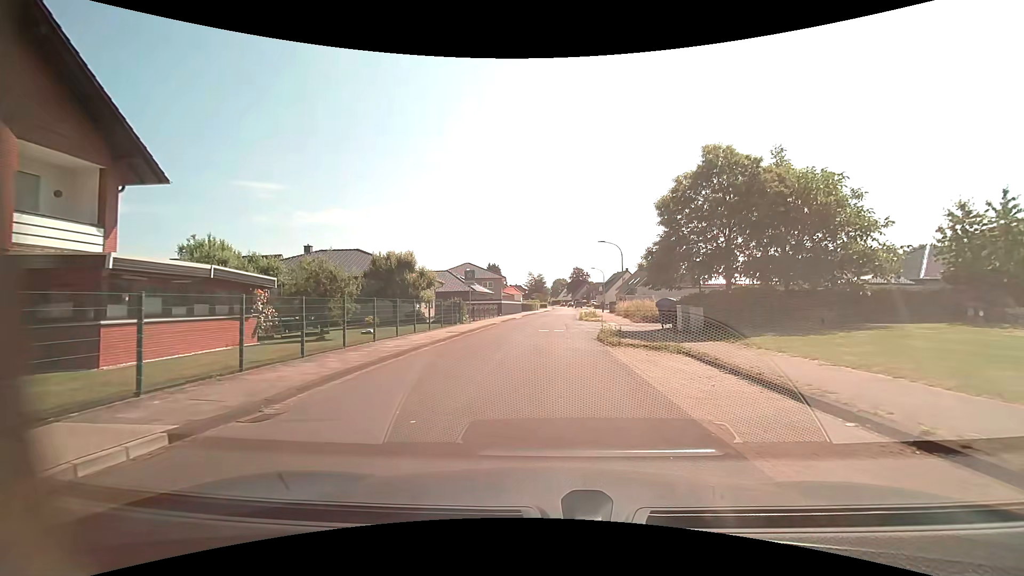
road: residential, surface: asphalt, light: Day
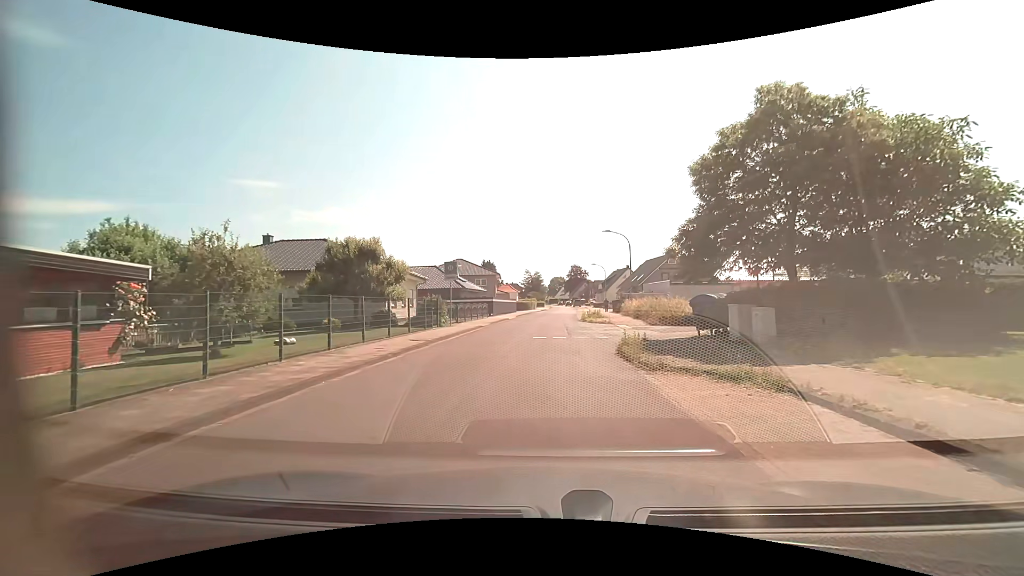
(0.0, +6.0) m; +1°
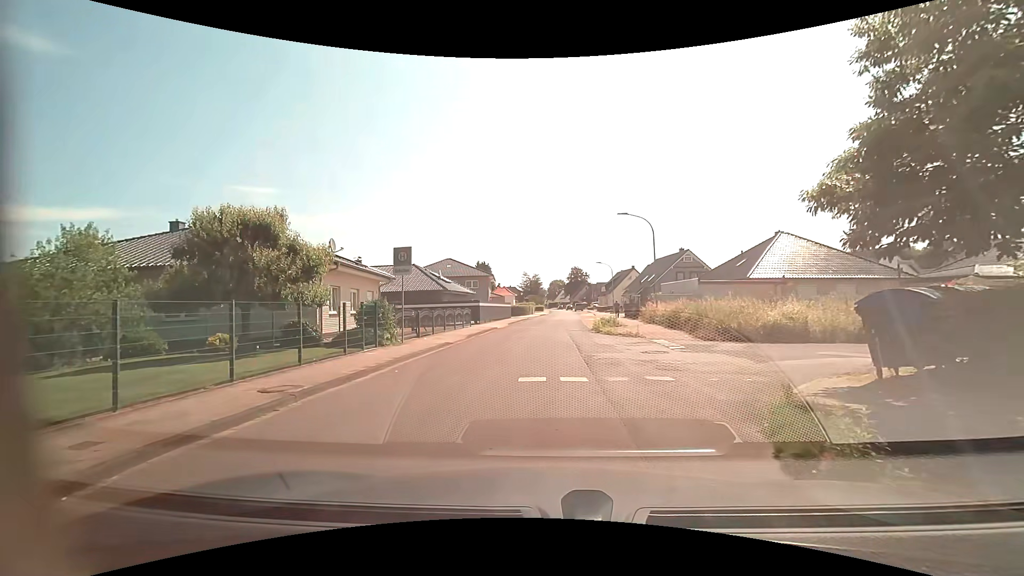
(0.0, +9.4) m; 0°
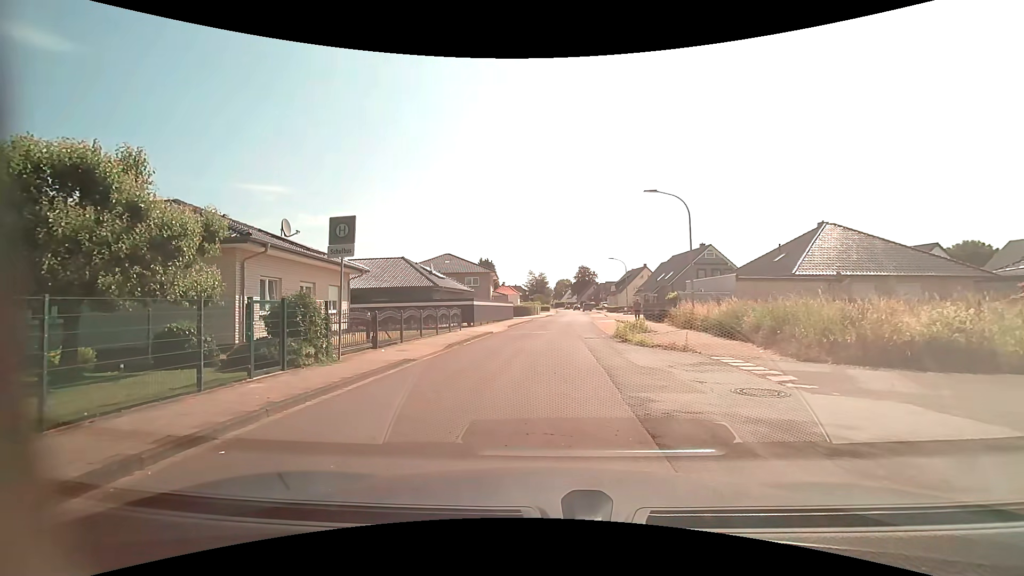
(-0.1, +6.2) m; -3°
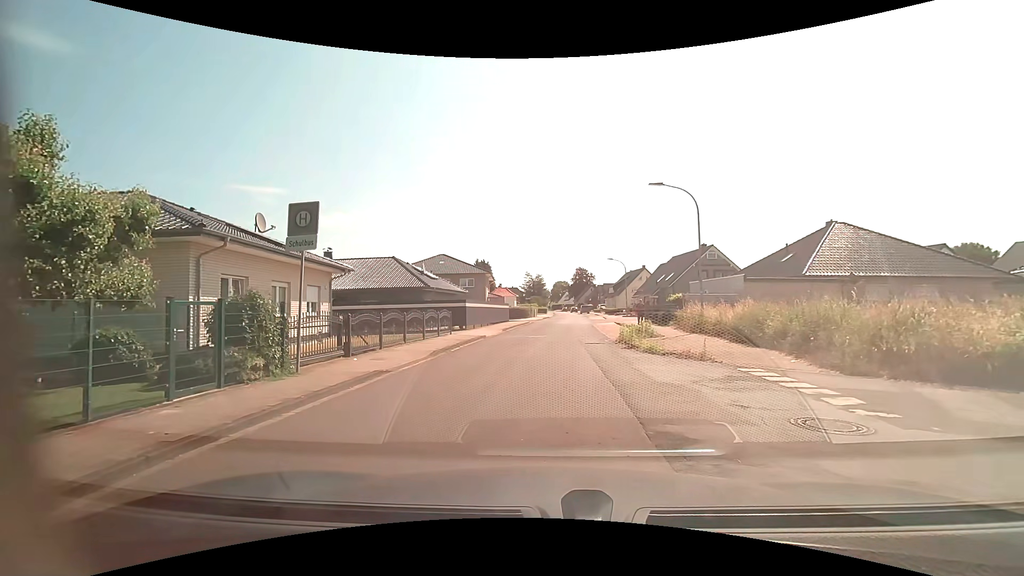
(+0.1, +2.0) m; +1°
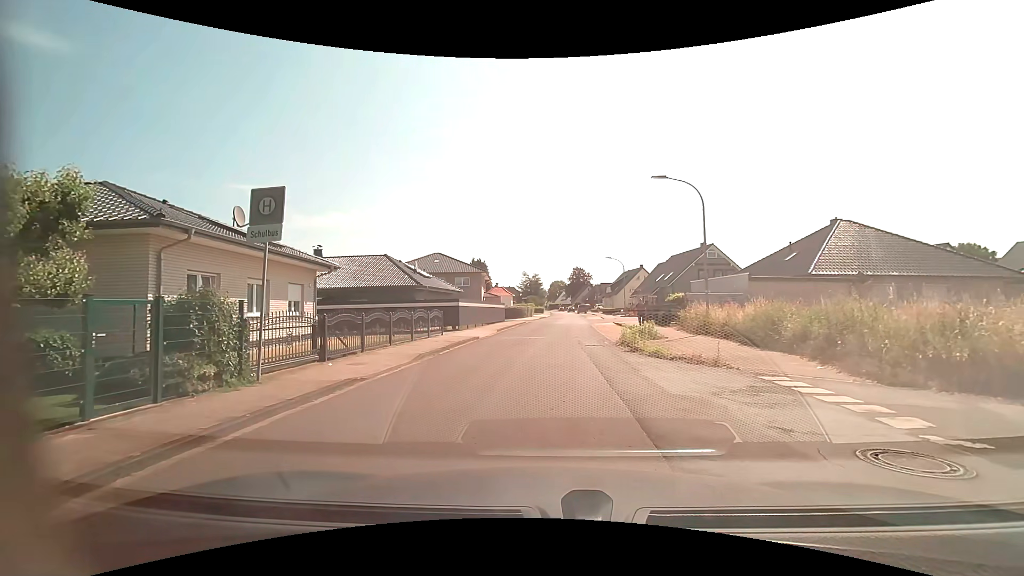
(0.0, +1.4) m; +1°
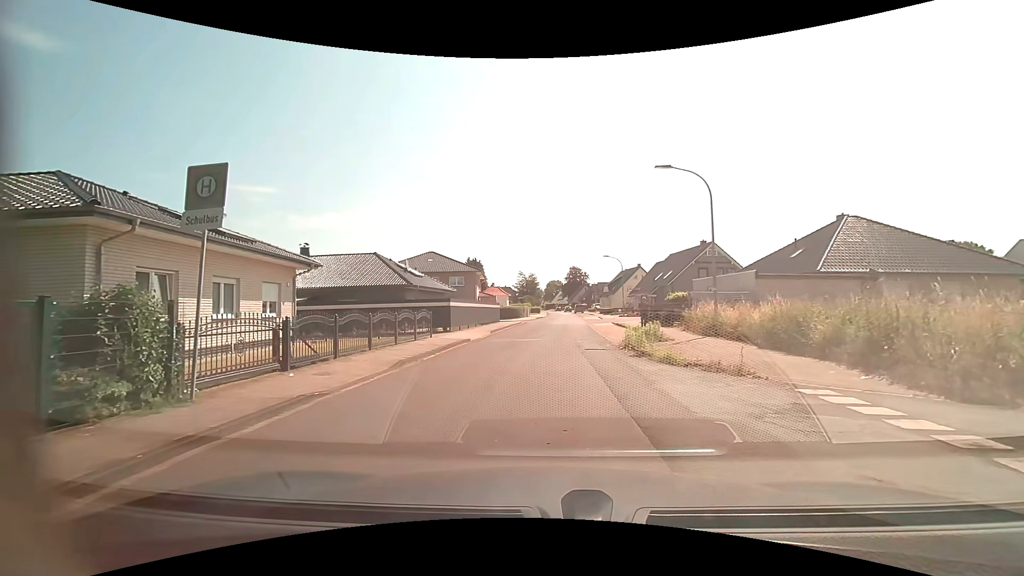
(0.0, +1.7) m; +2°
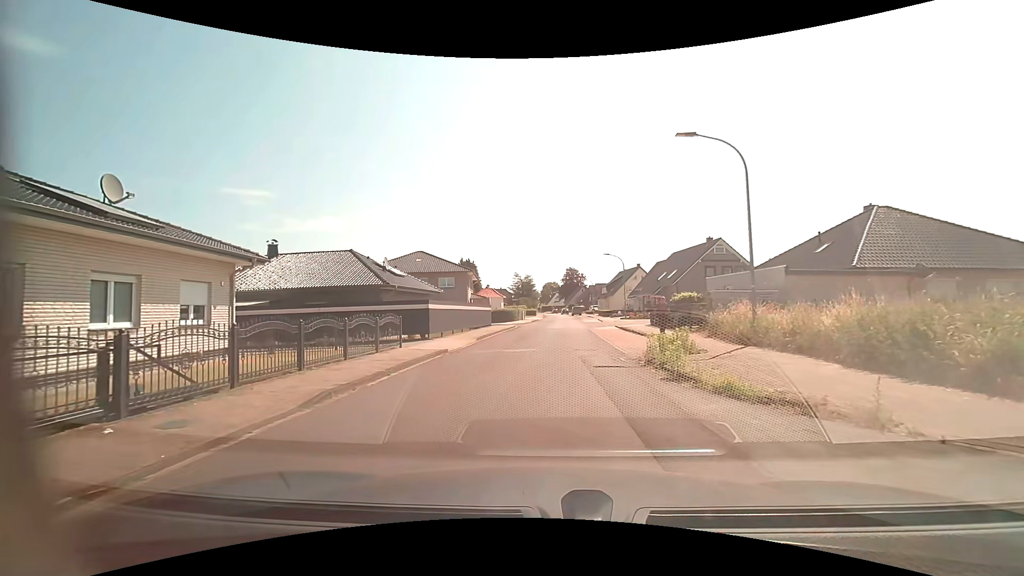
(-0.1, +4.3) m; -1°
(0, +10) (0, +20) (+1, +30) (+1, +40) (+2, +50) (+2, +60) (+3, +70) (+3, +80) (+3, +90) (+3, +100) m
